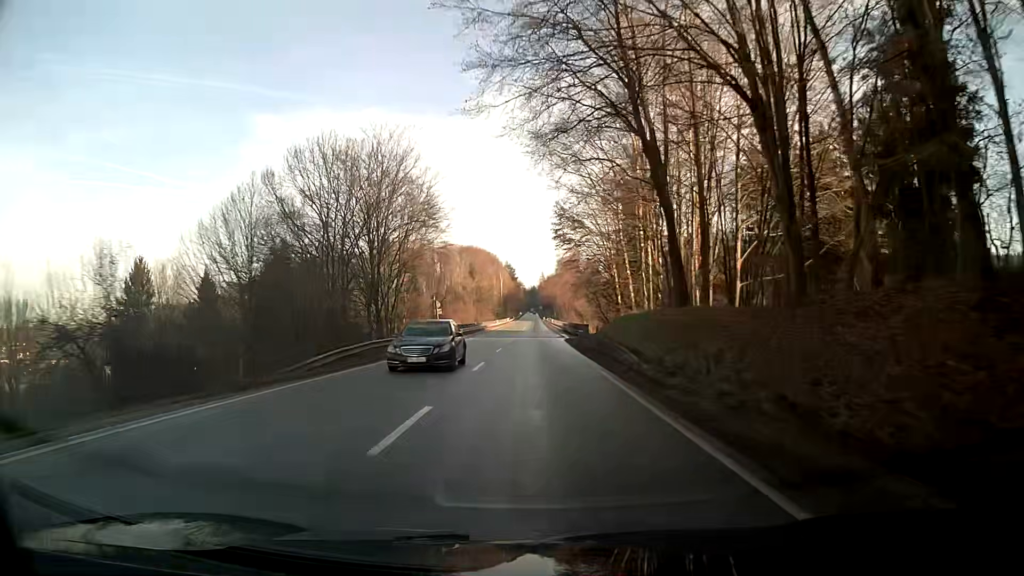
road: primary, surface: asphalt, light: Day
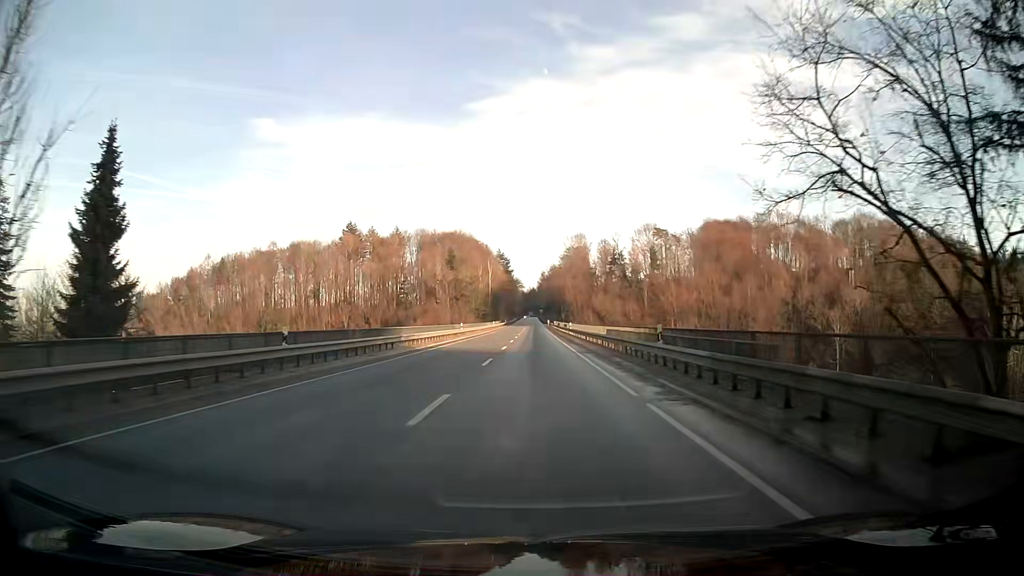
(0.0, +60.9) m; 0°
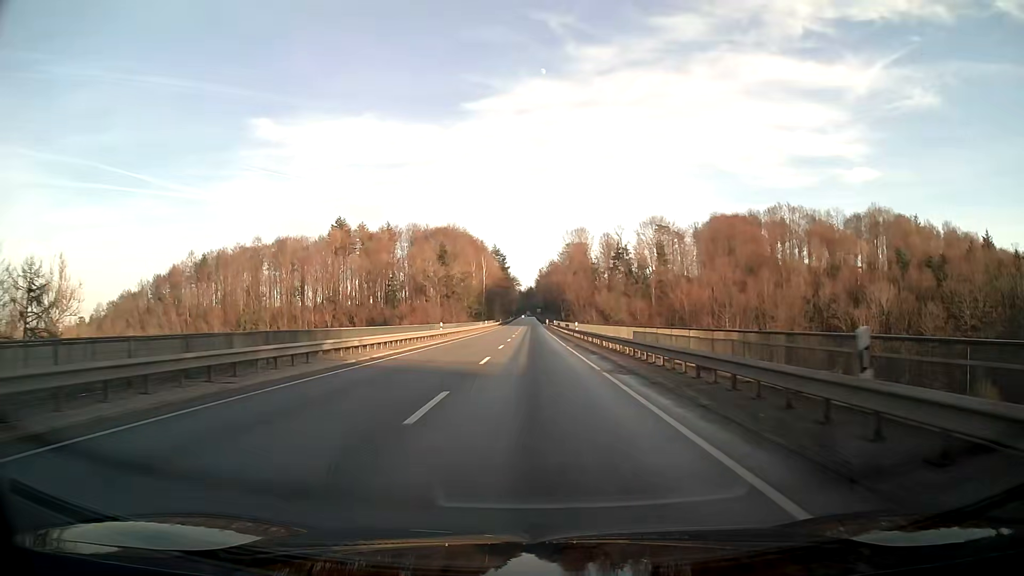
(0.0, +12.3) m; 0°
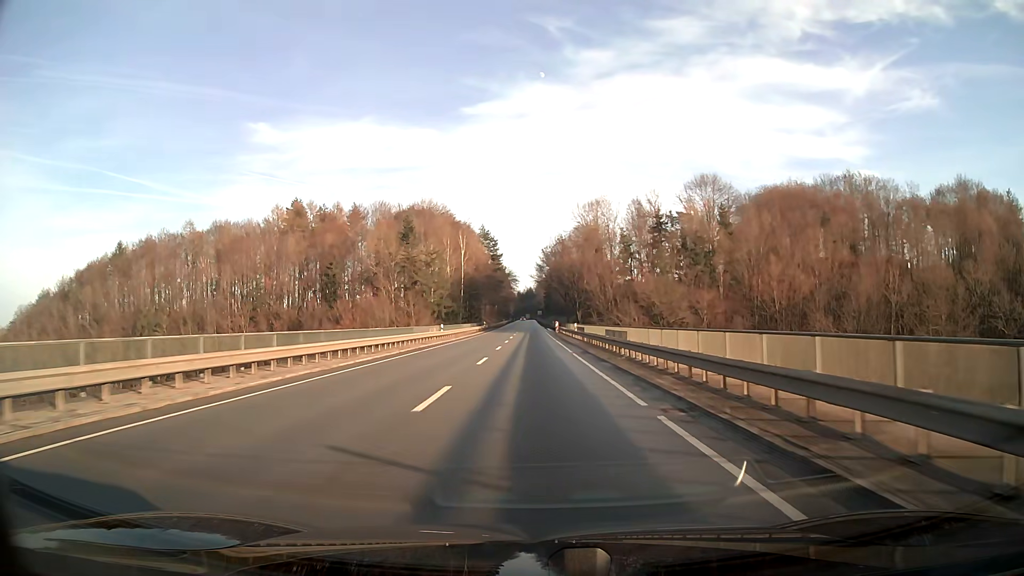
(-0.1, +49.4) m; 0°
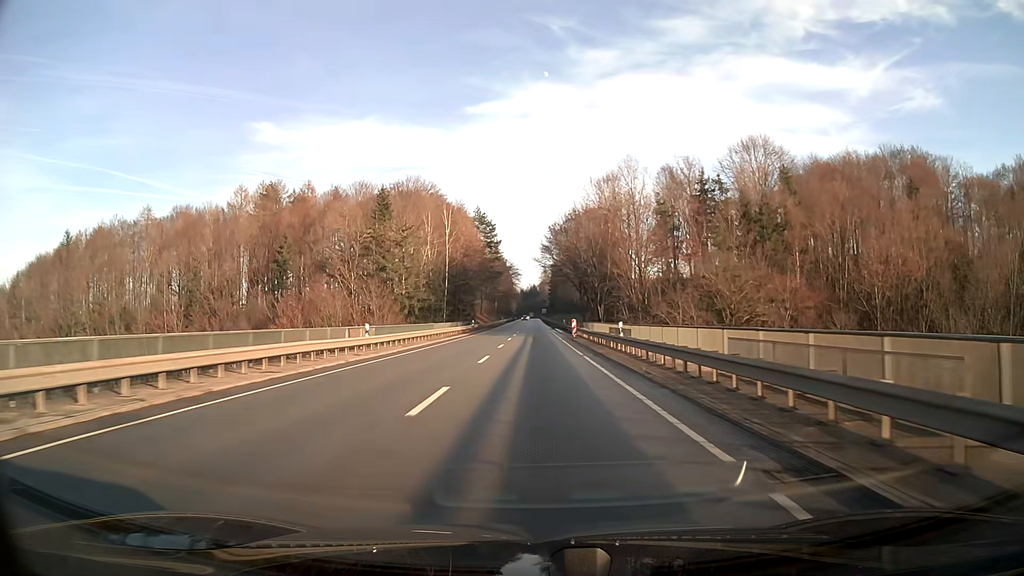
(-0.1, +24.8) m; 0°
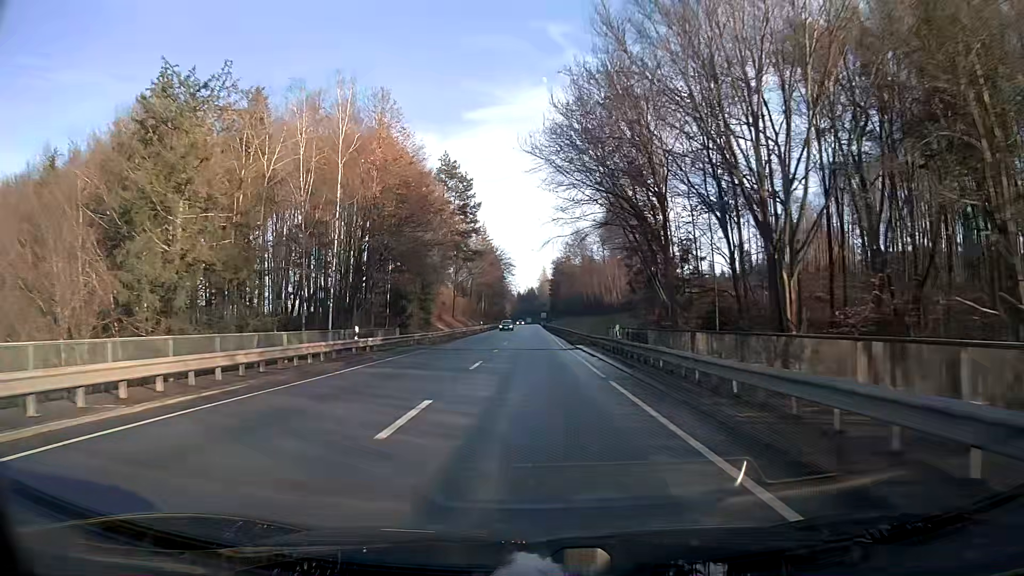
(+0.1, +49.7) m; 0°
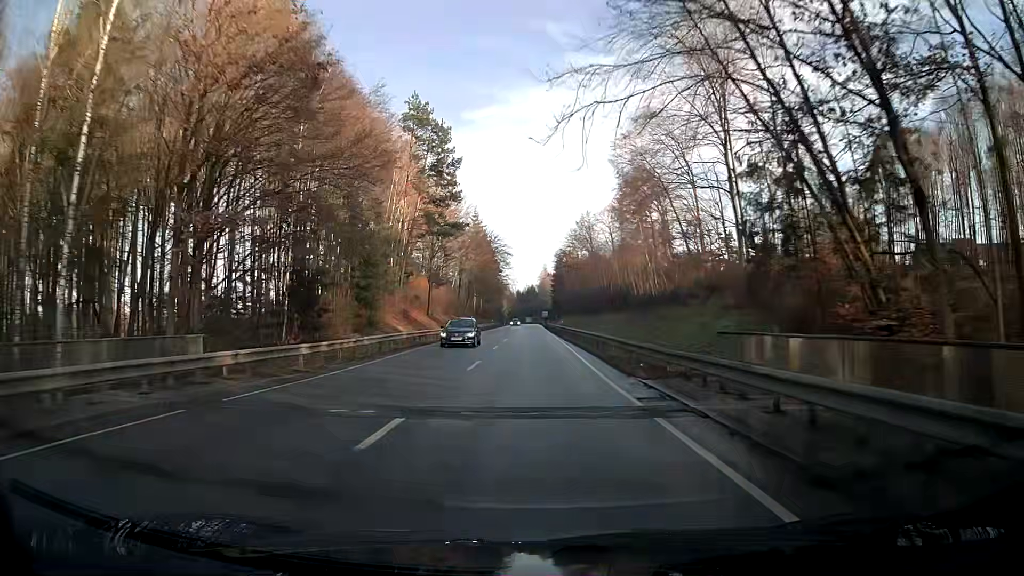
(0.0, +24.9) m; 0°
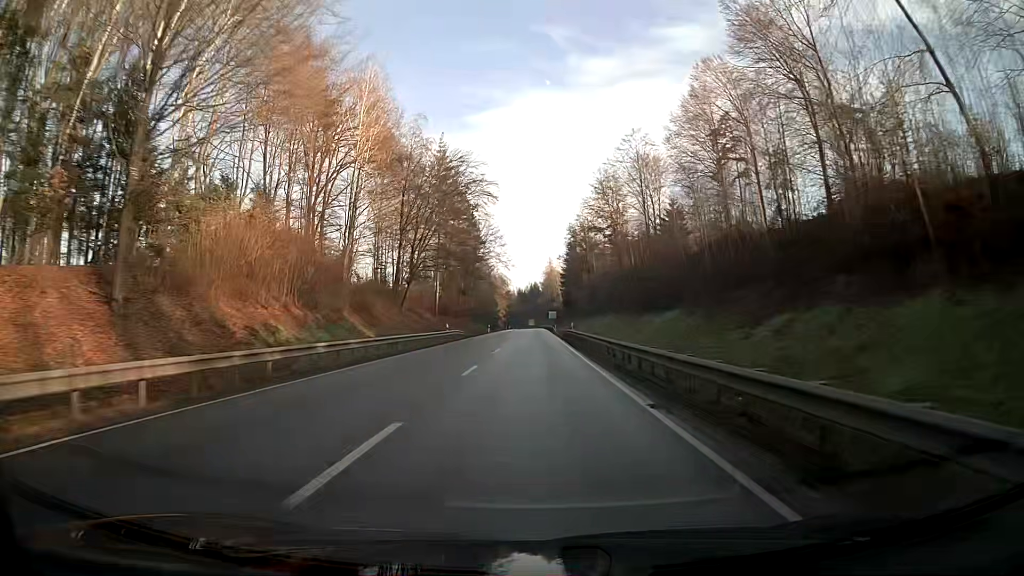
(-0.1, +62.3) m; 0°
